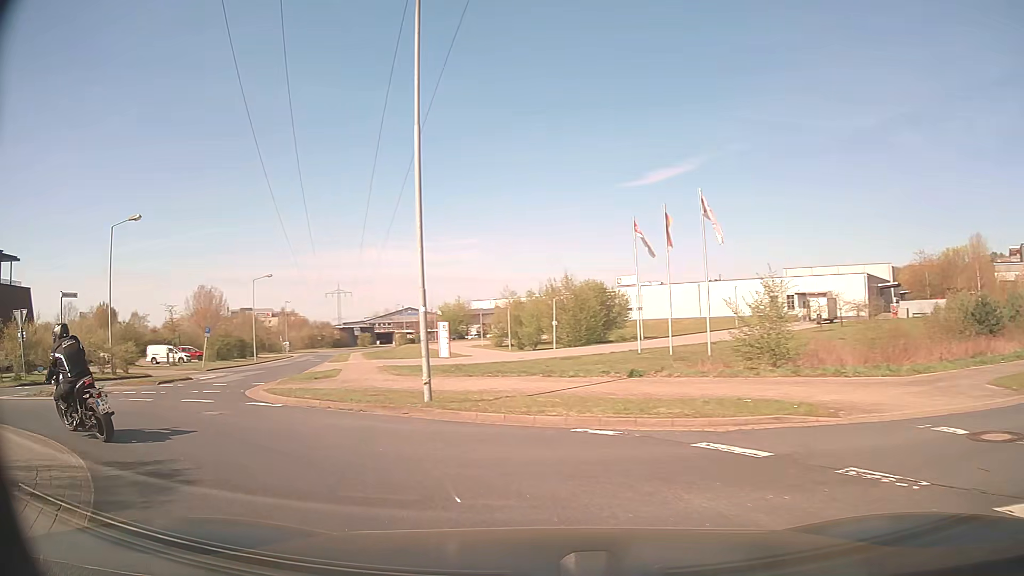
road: residential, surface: asphalt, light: Day
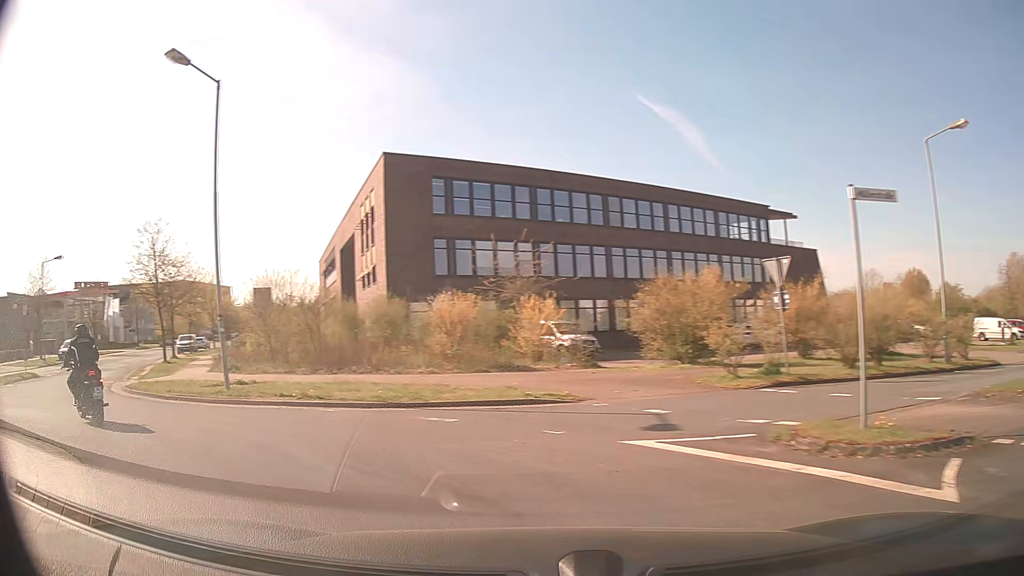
(-6.9, +10.8) m; -69°
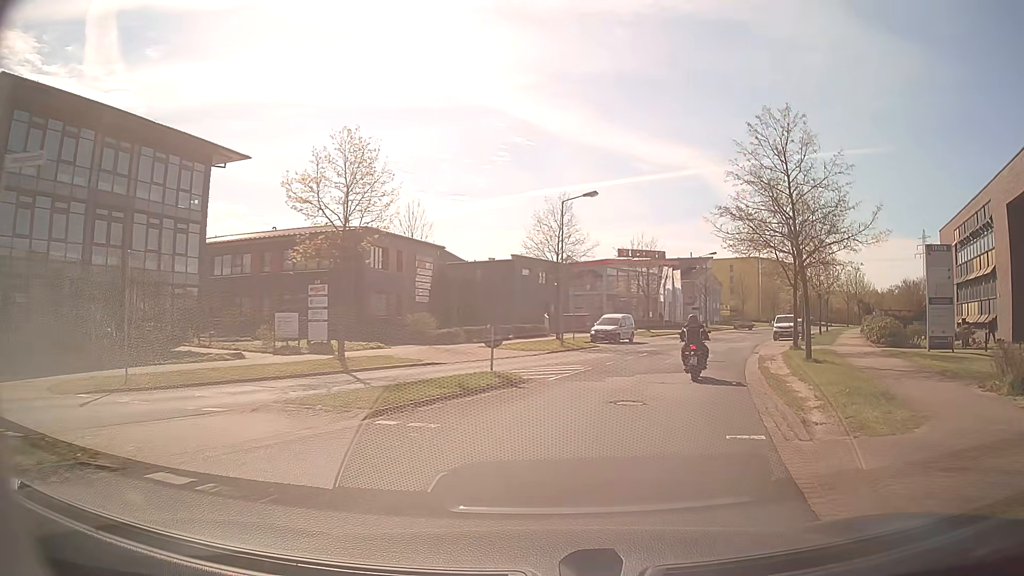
(-11.5, +14.4) m; -50°
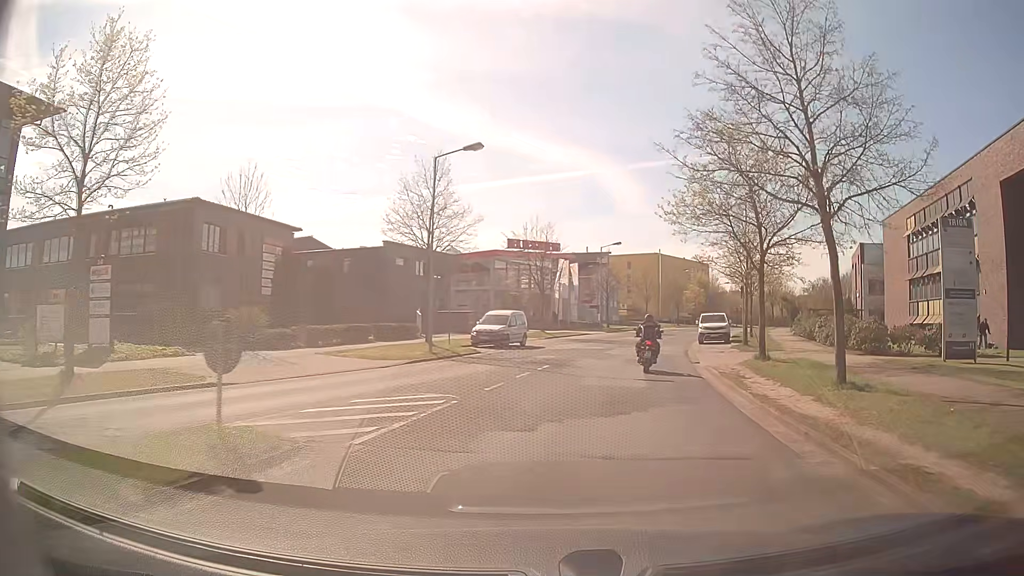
(+0.8, +9.5) m; +9°
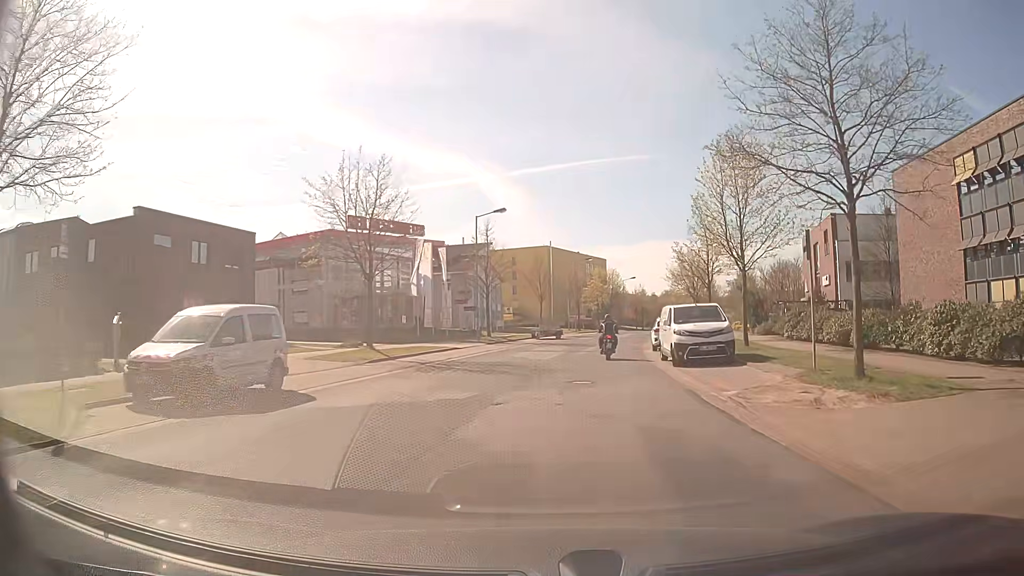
(+2.1, +21.5) m; +10°
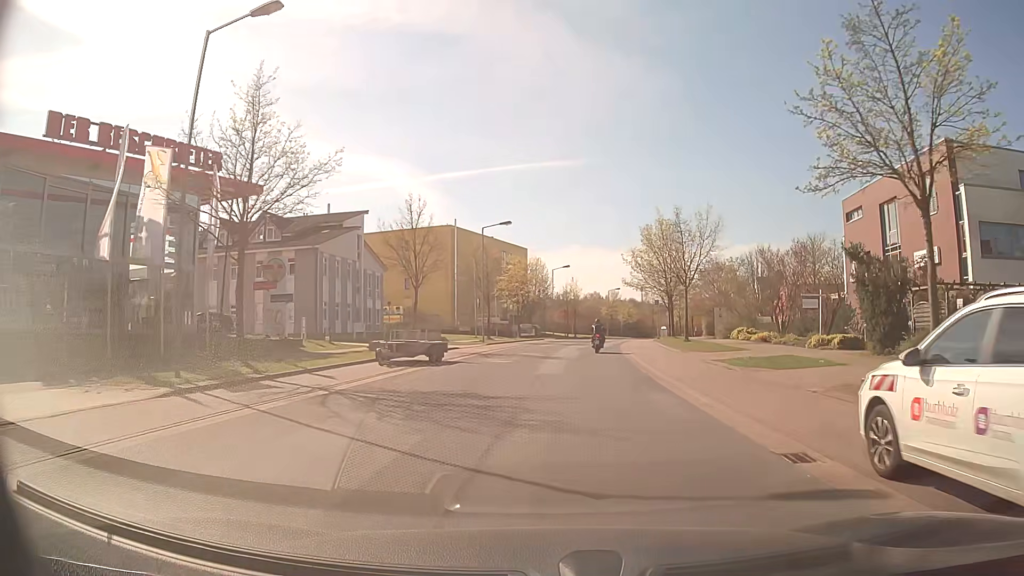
(+1.8, +29.3) m; +7°
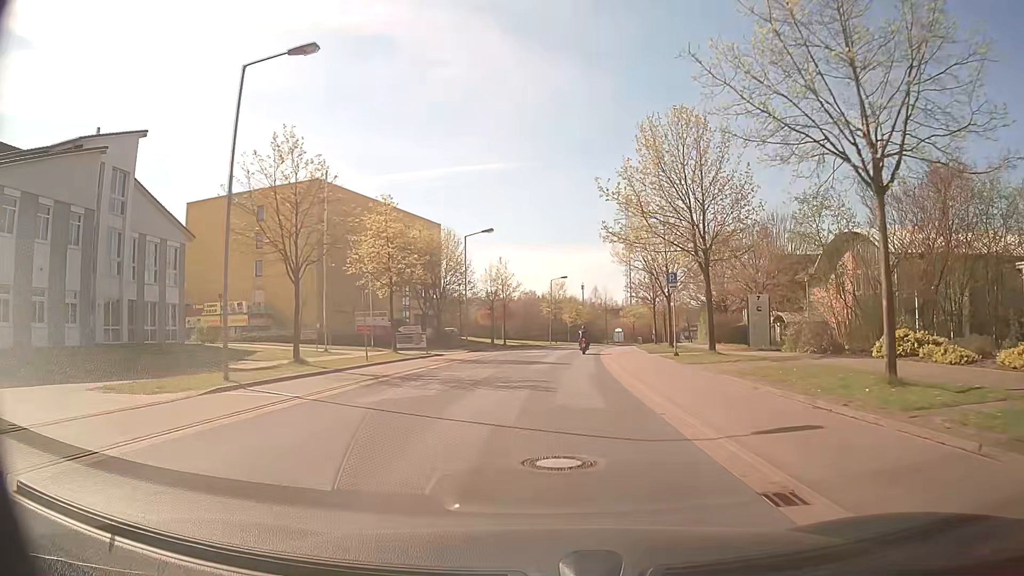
(+1.7, +30.4) m; +5°
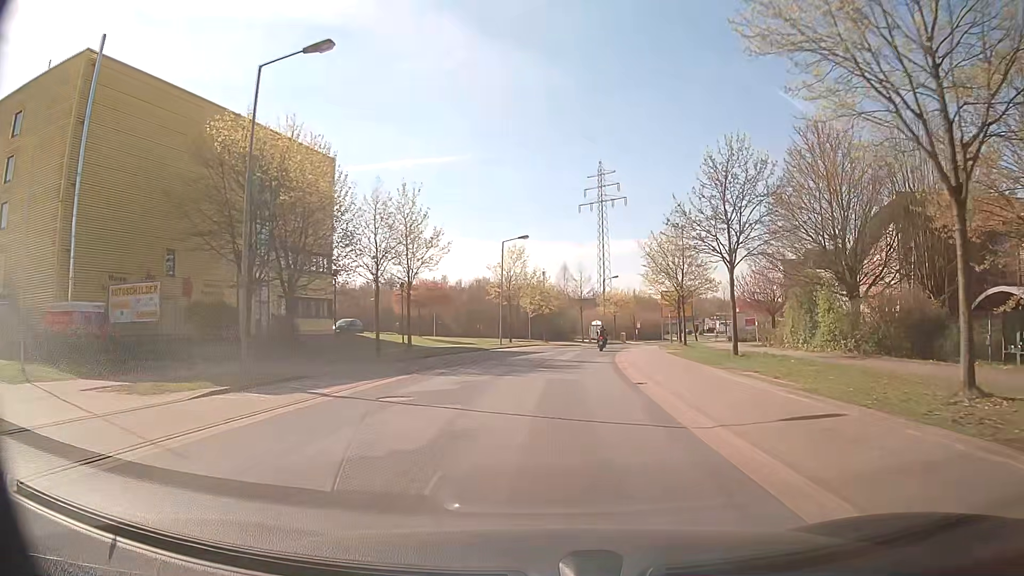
(+0.8, +30.8) m; +3°
(0, +10) (+1, +20) (+1, +30) (+3, +40) (+4, +50) (+7, +59) (+9, +69) (+12, +79) (+16, +88) (+20, +97) m
